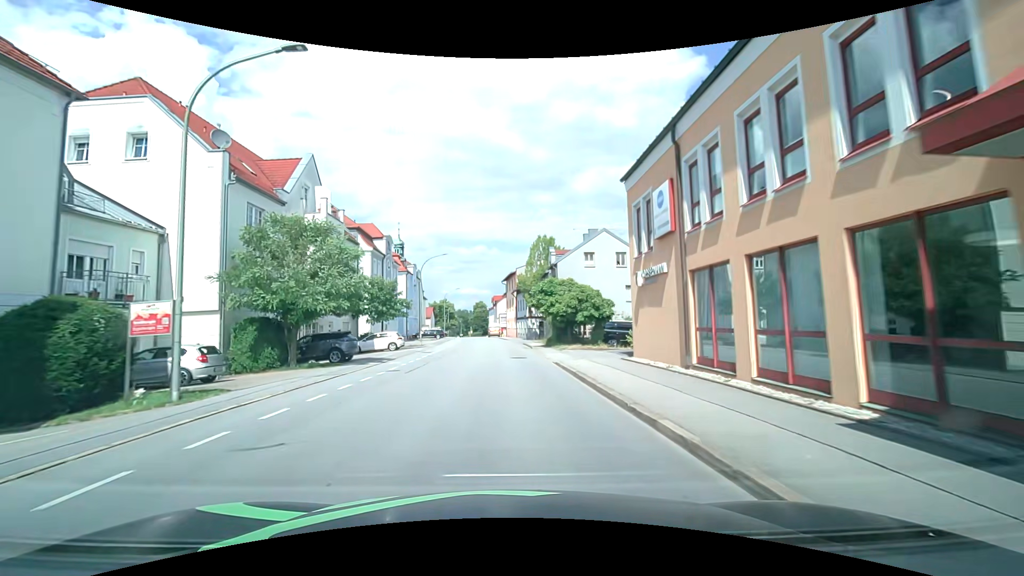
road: tertiary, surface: asphalt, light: Day
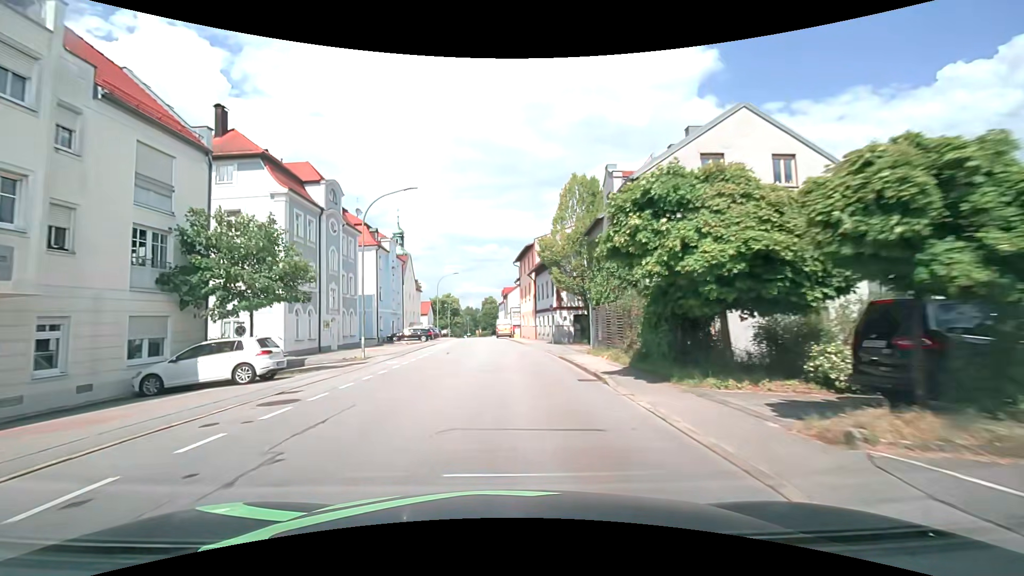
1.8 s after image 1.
(-0.3, +22.6) m; -2°
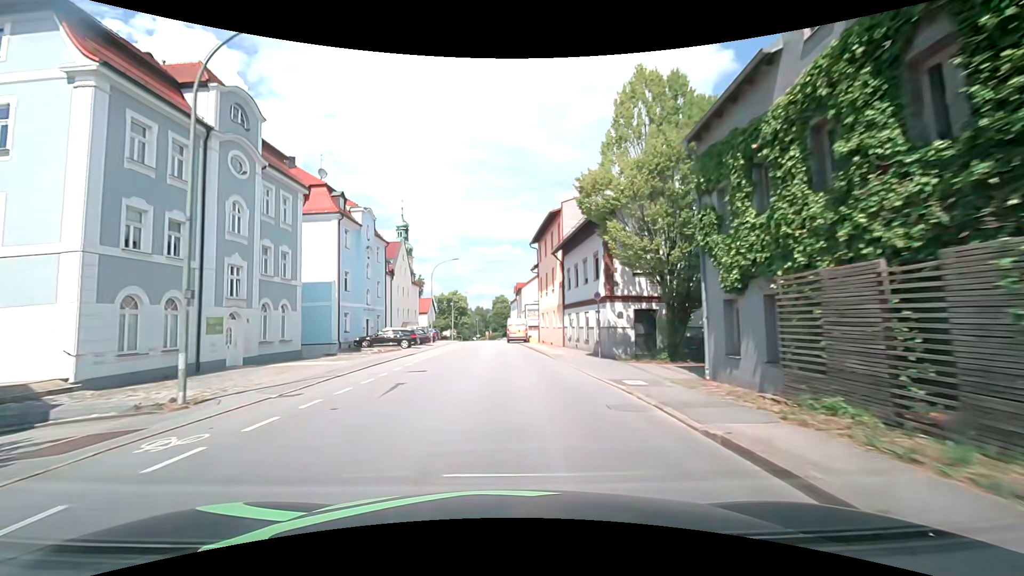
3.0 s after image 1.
(-0.1, +15.1) m; -2°
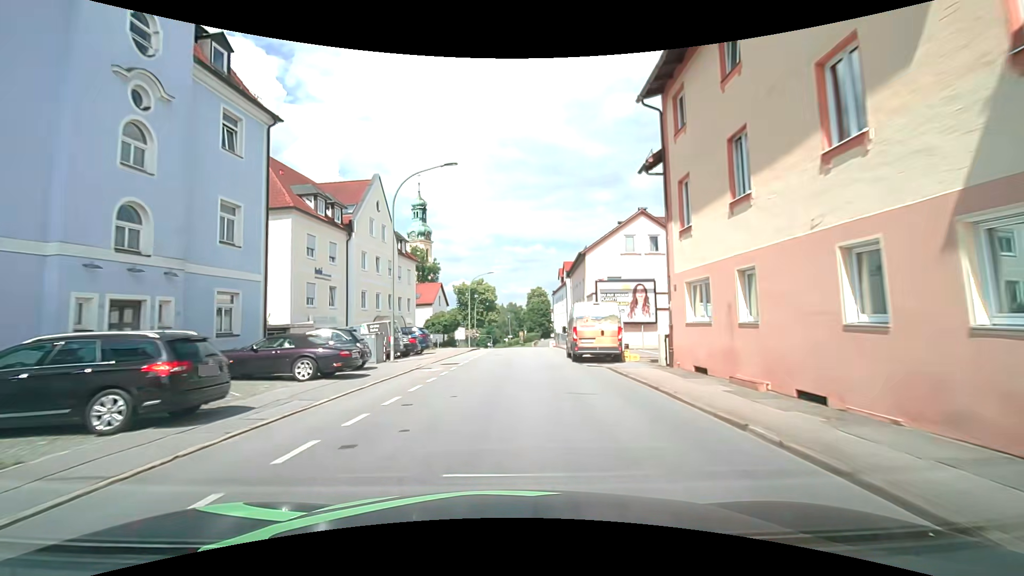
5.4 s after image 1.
(-1.0, +30.4) m; -3°
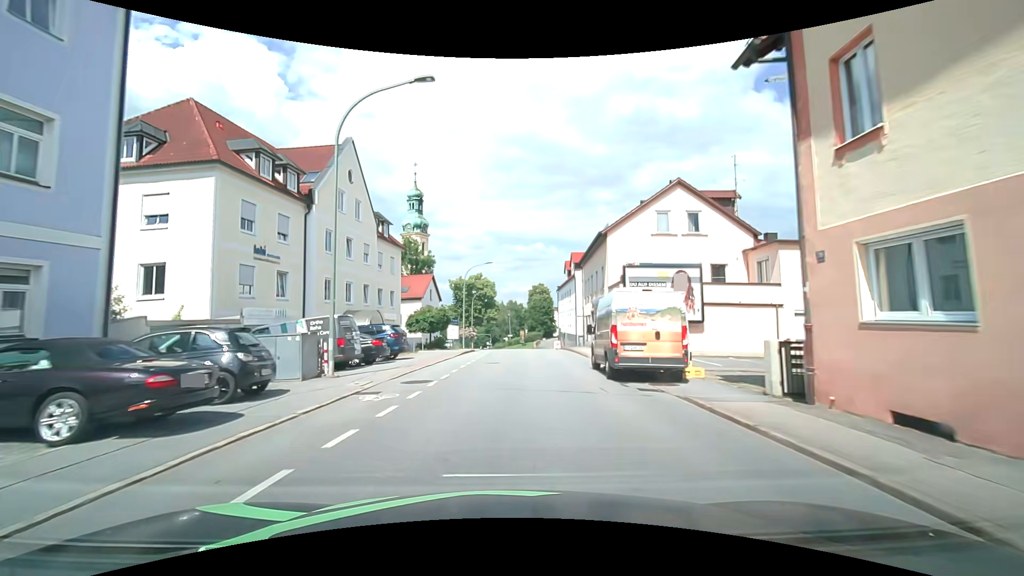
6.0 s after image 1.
(0.0, +7.6) m; 0°
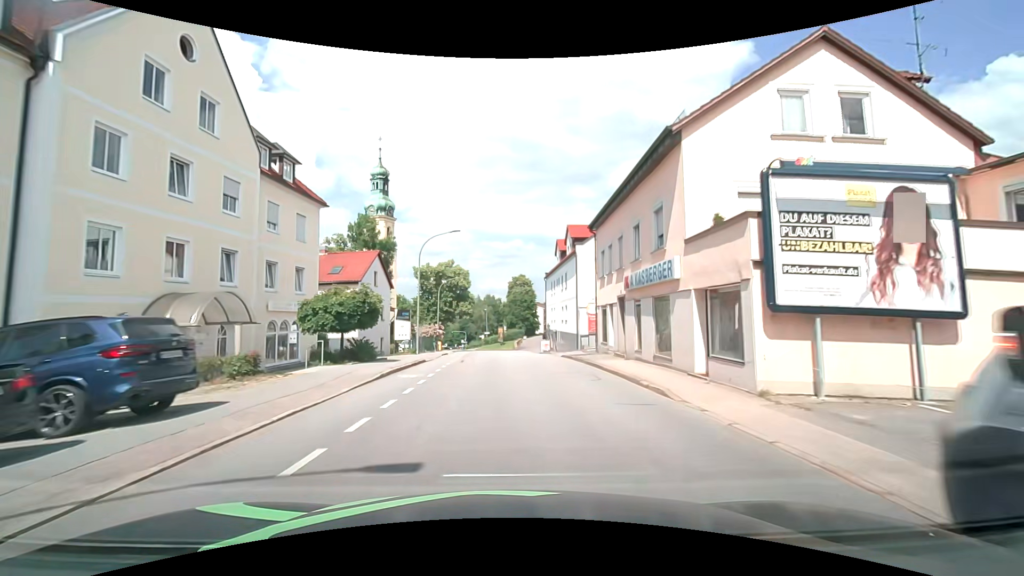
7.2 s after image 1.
(+0.2, +15.2) m; +3°
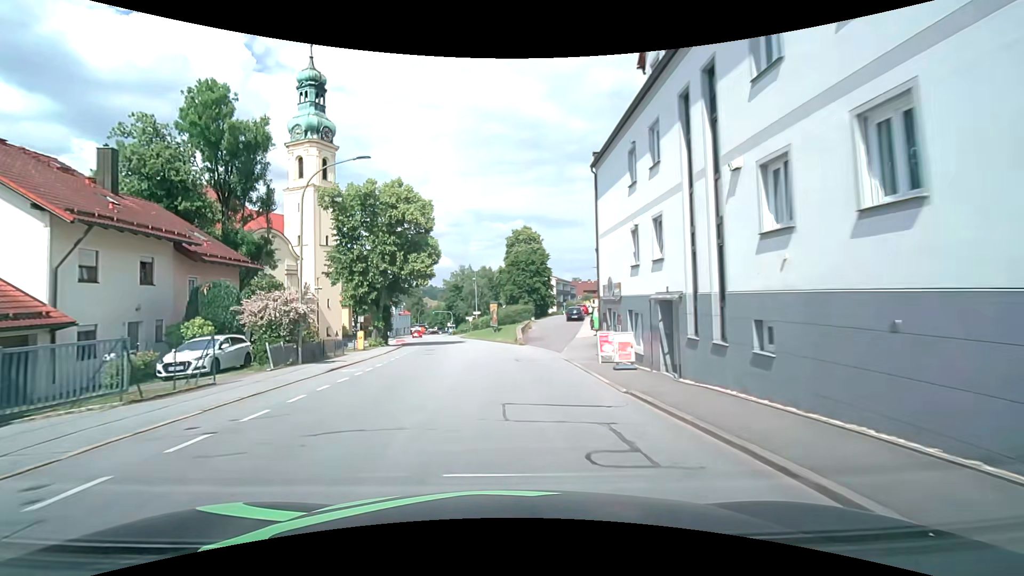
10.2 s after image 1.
(+0.4, +38.5) m; 0°
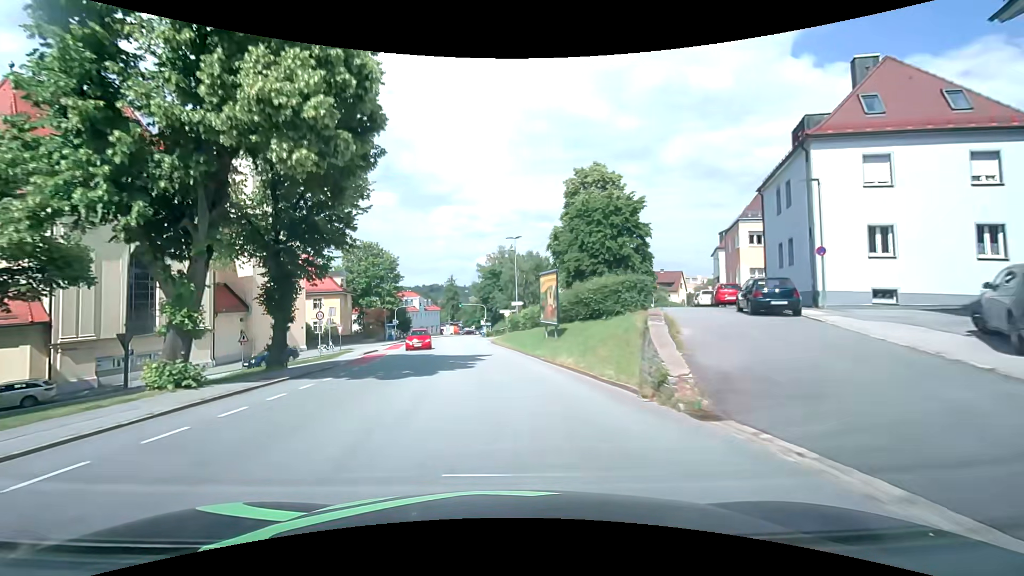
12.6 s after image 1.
(-1.3, +31.1) m; -6°
